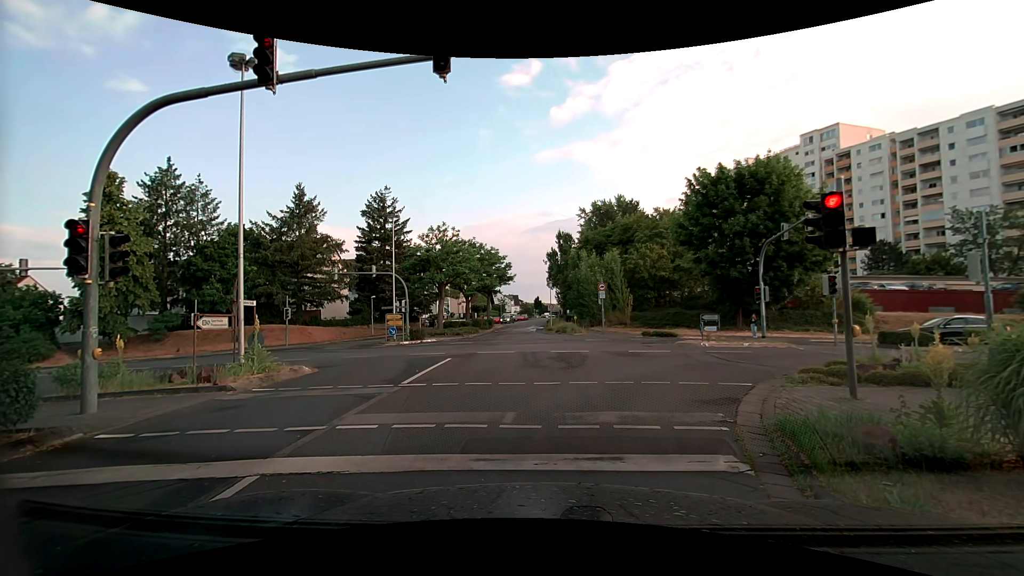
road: tertiary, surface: asphalt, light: Day
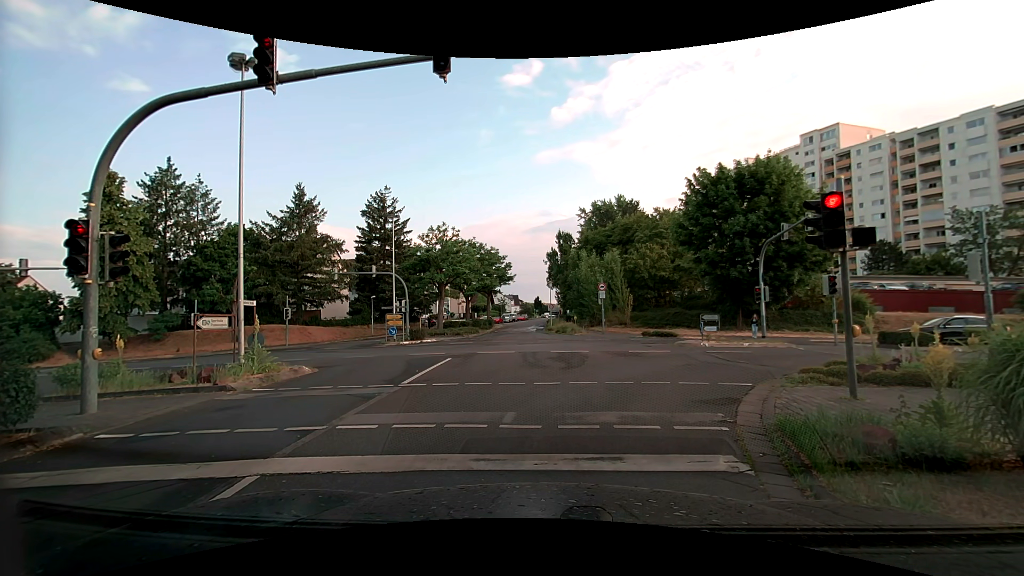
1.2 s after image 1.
(0.0, 0.0) m; 0°
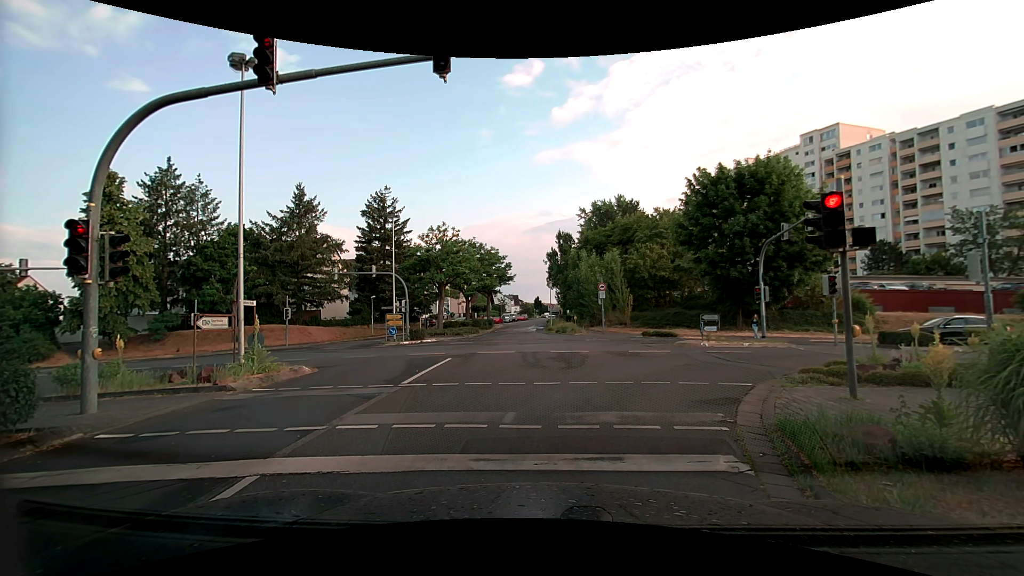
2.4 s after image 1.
(0.0, 0.0) m; 0°
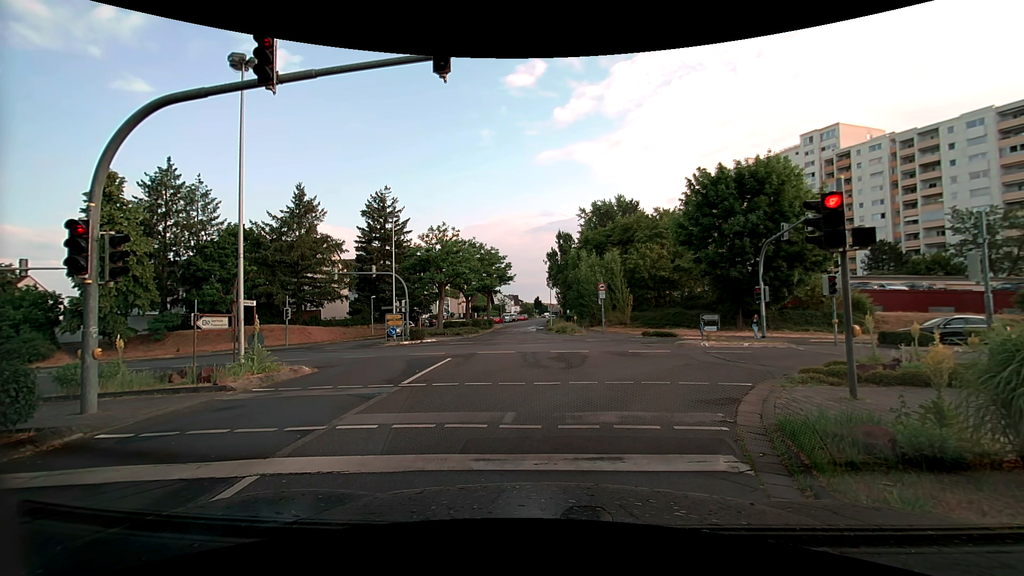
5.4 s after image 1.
(0.0, 0.0) m; 0°
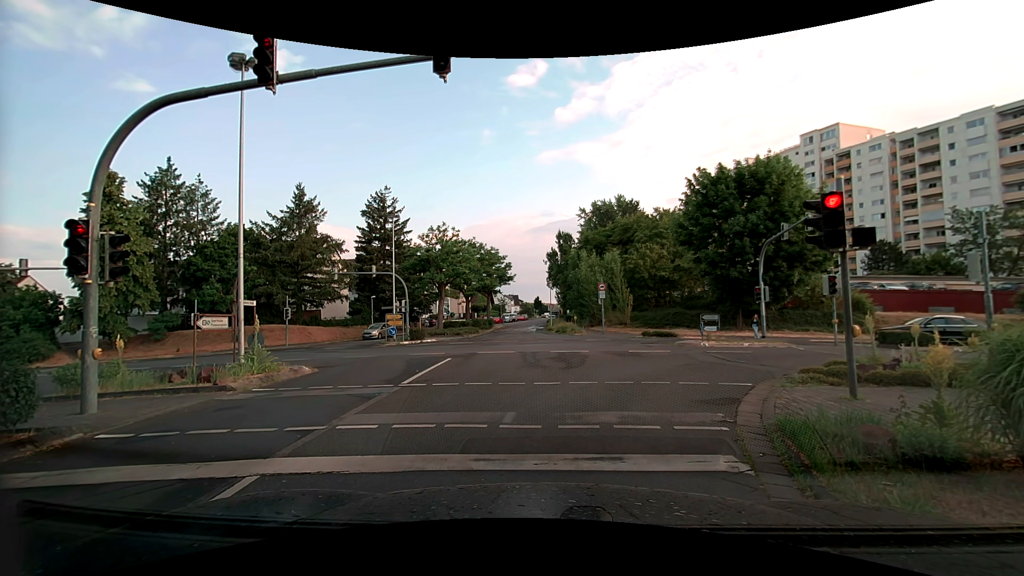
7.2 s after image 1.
(0.0, 0.0) m; 0°
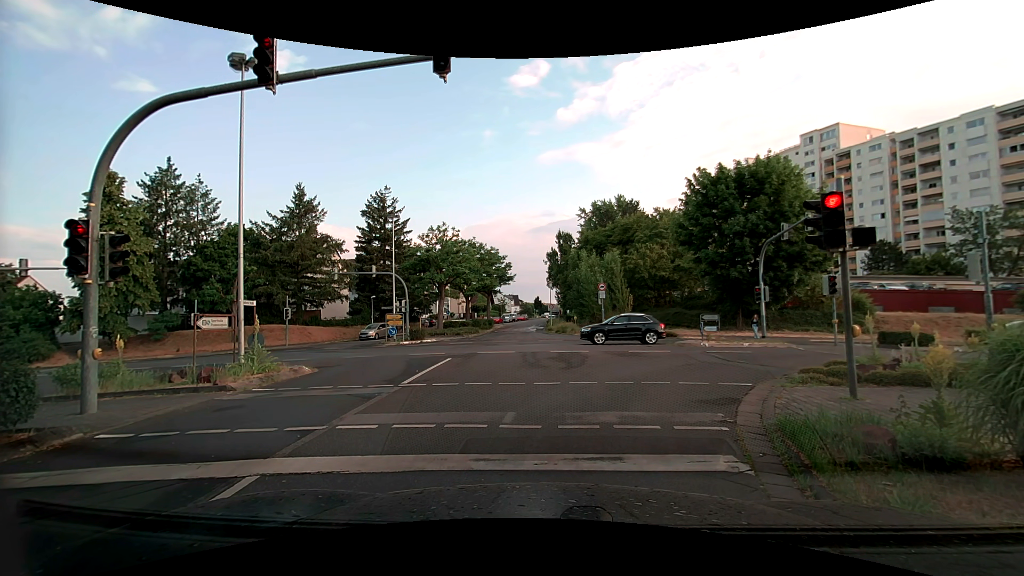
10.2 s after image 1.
(0.0, 0.0) m; 0°
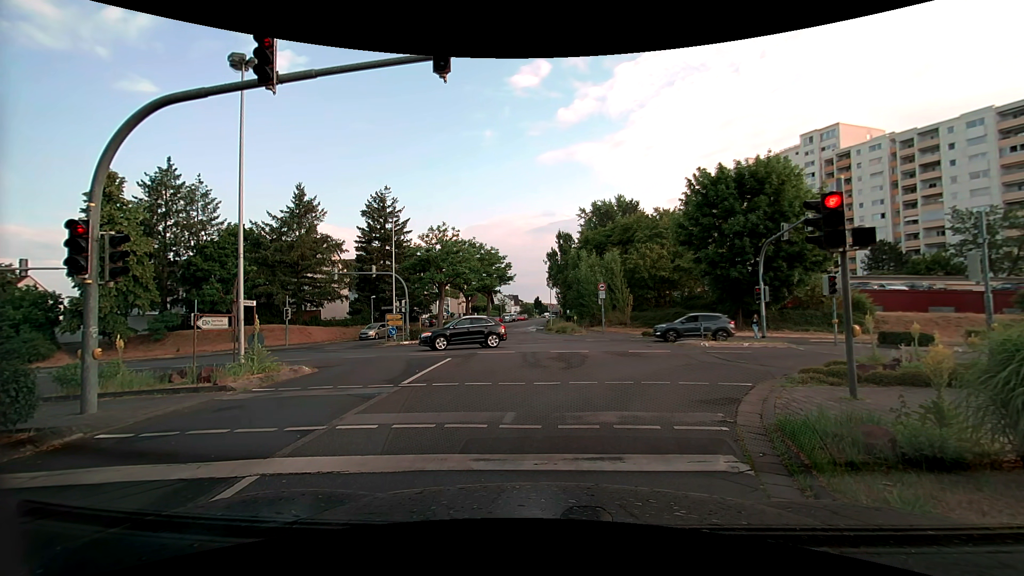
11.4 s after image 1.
(0.0, 0.0) m; 0°
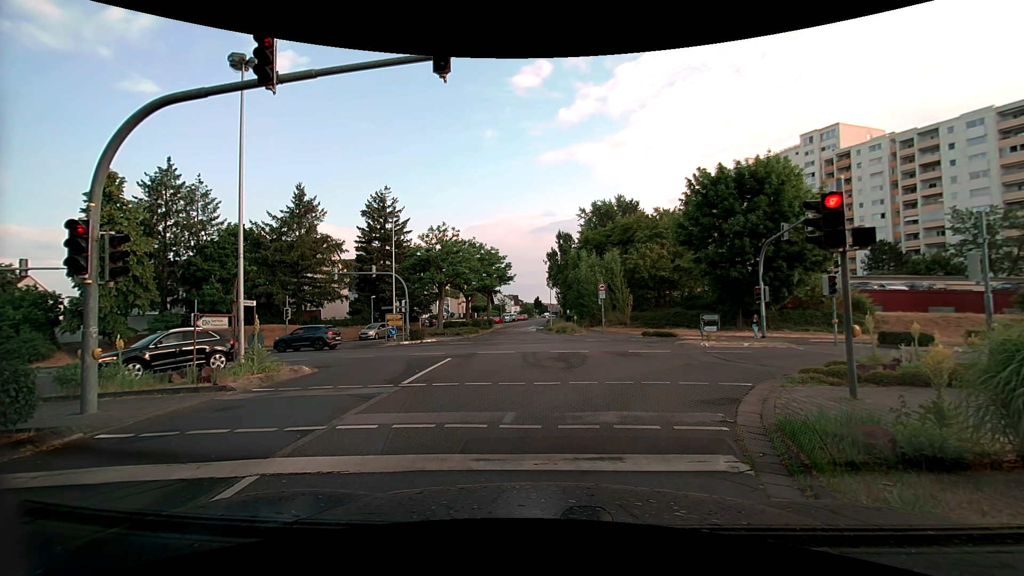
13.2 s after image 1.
(0.0, 0.0) m; 0°
(0, +10) (+5, +19) (+14, +23) (+24, +22) (+34, +22) (+44, +22) (+54, +21) (+64, +21) (+74, +21) (+84, +21) m
